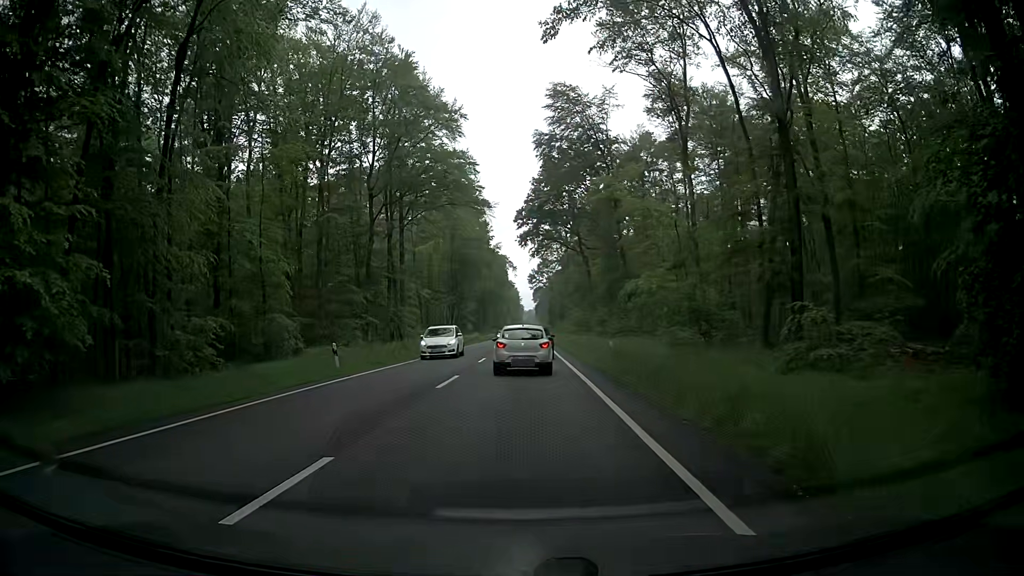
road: primary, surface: asphalt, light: Day
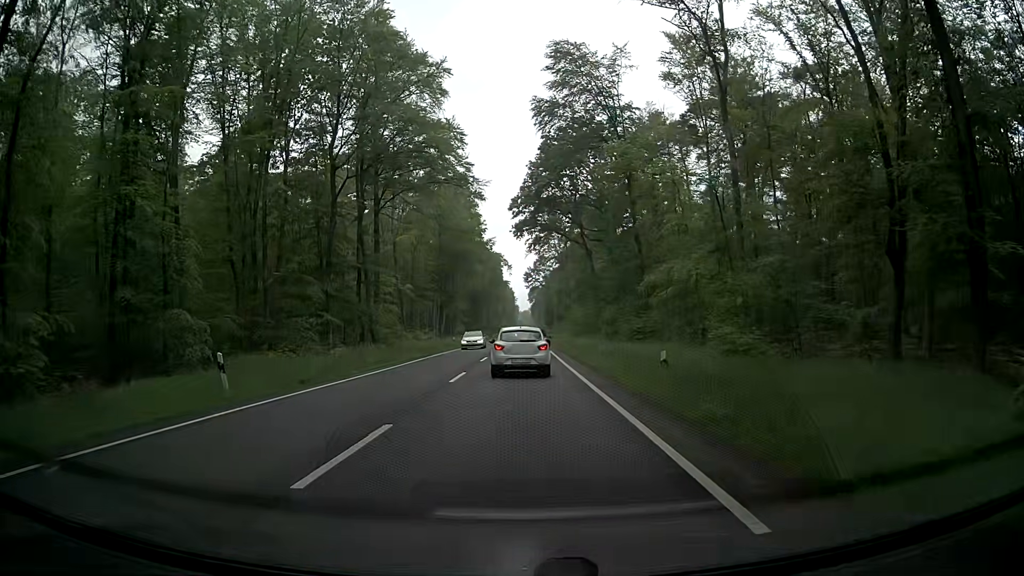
(-0.2, +9.8) m; +1°
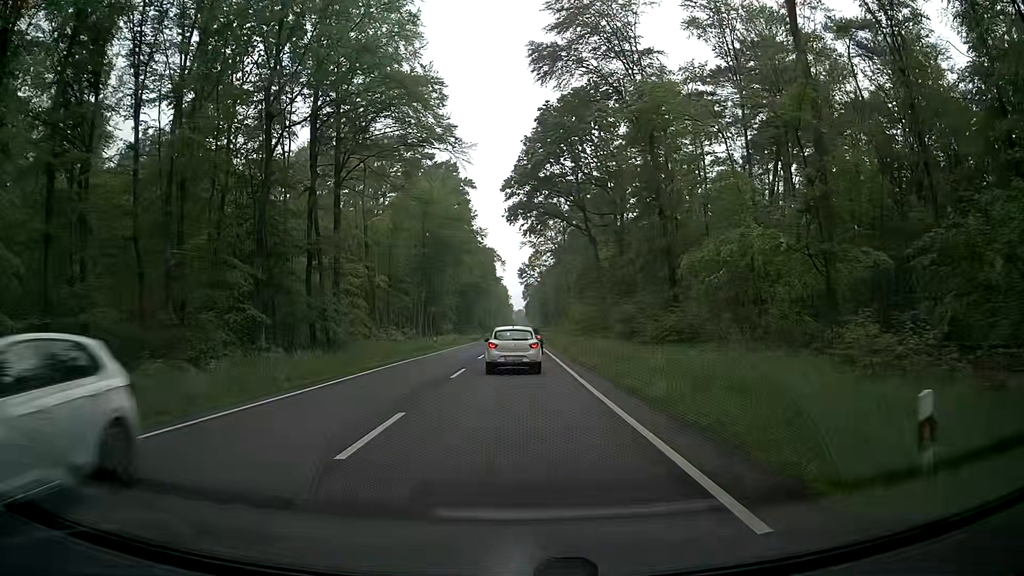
(0.0, +10.8) m; +1°
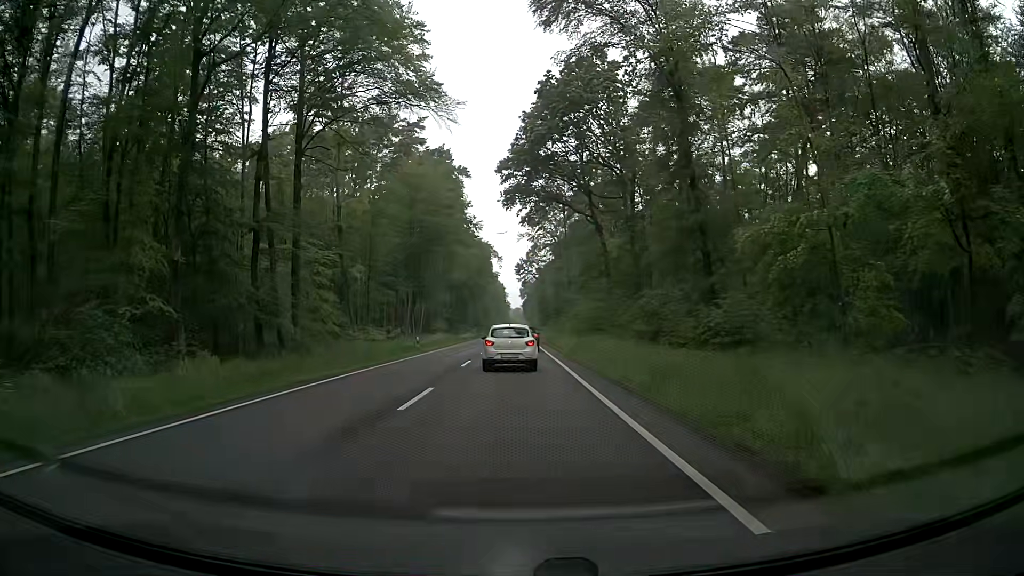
(-0.2, +8.0) m; -2°
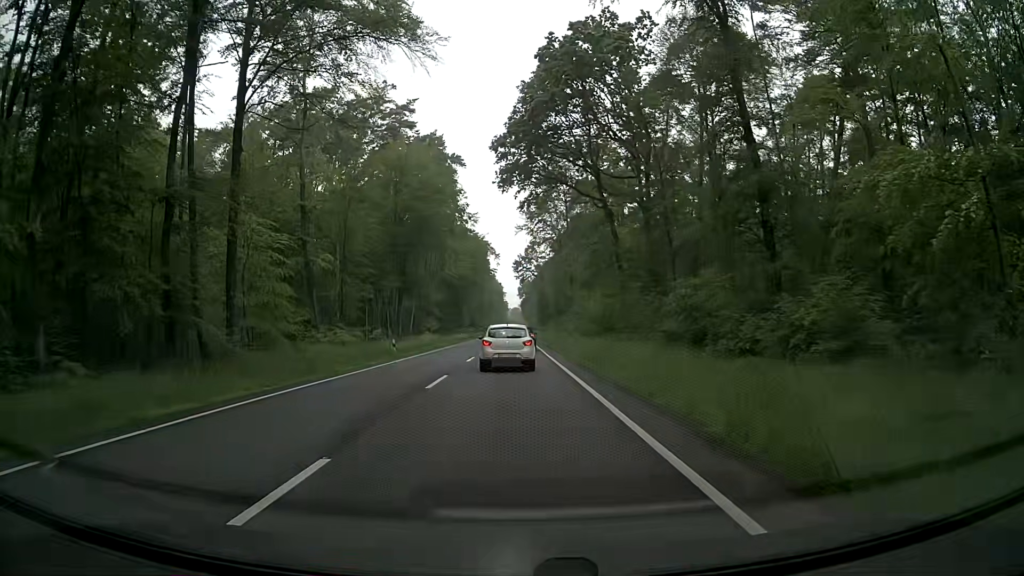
(+0.1, +8.4) m; +2°
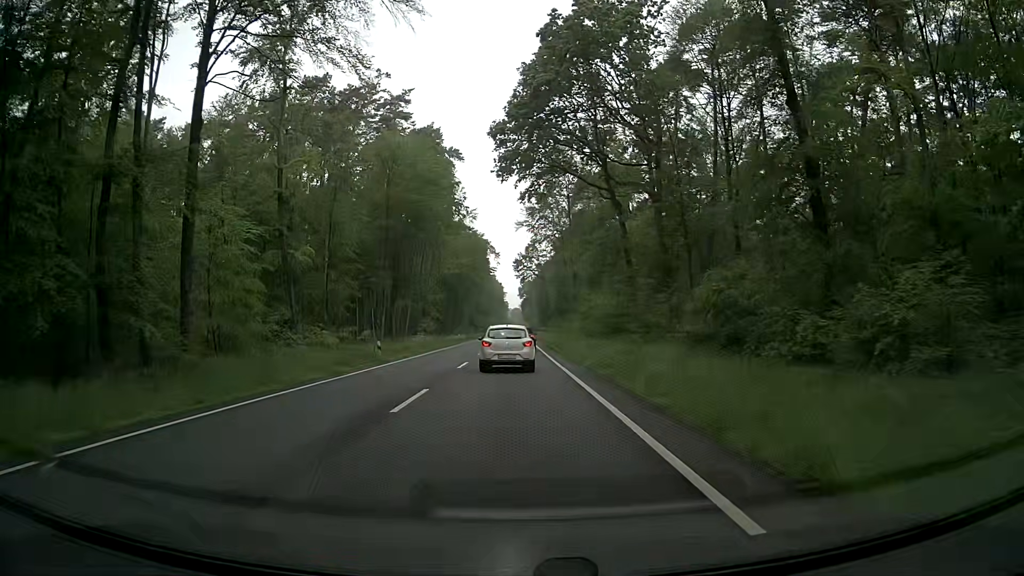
(-0.1, +4.3) m; -1°
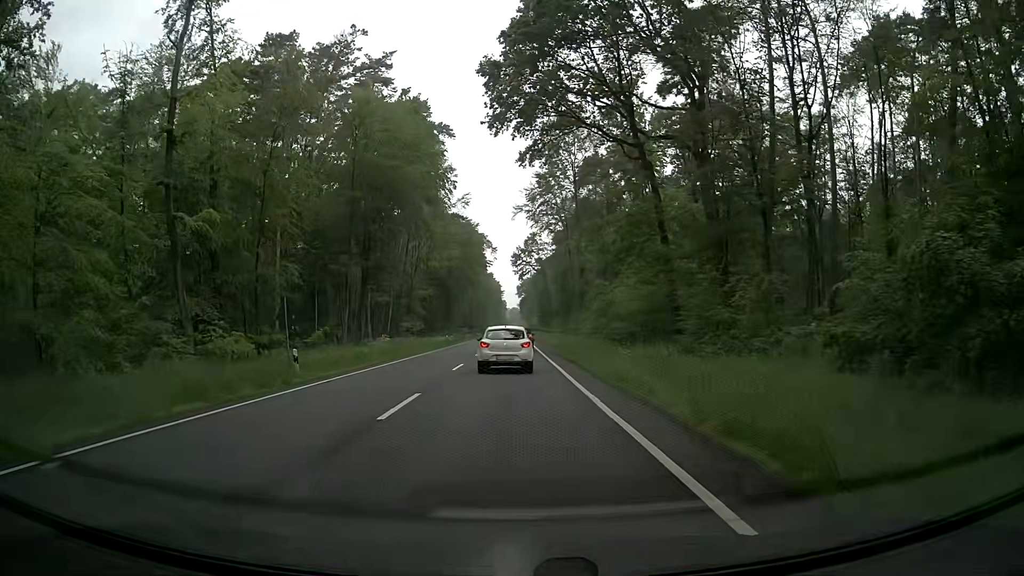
(0.0, +13.0) m; +1°
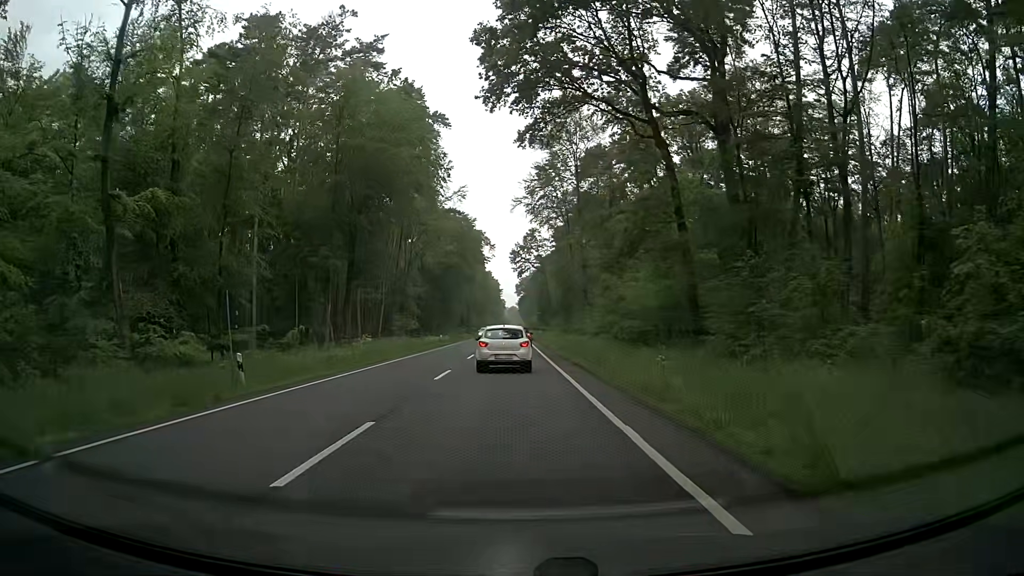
(-0.1, +4.5) m; -2°
